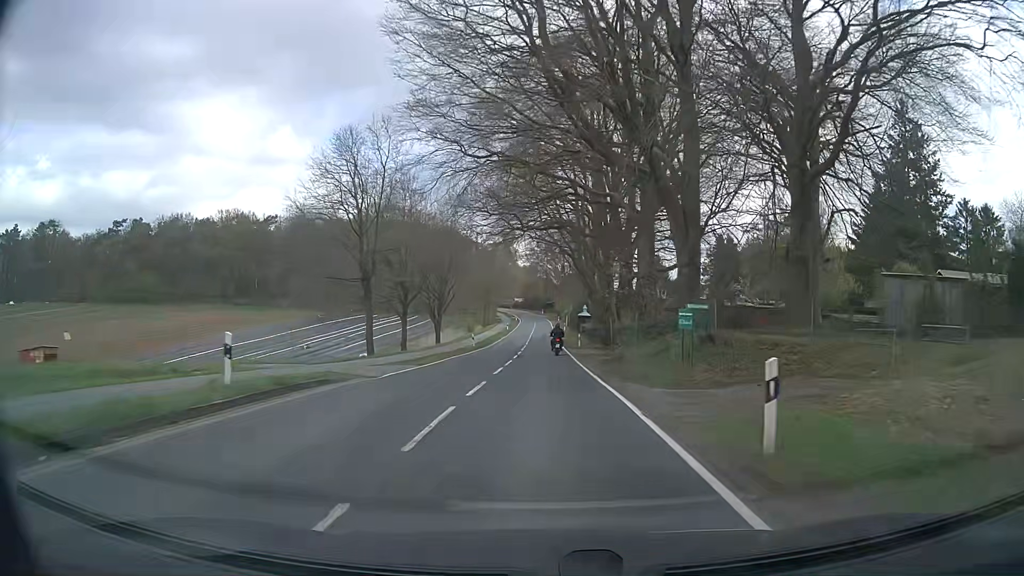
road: secondary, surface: asphalt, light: Day
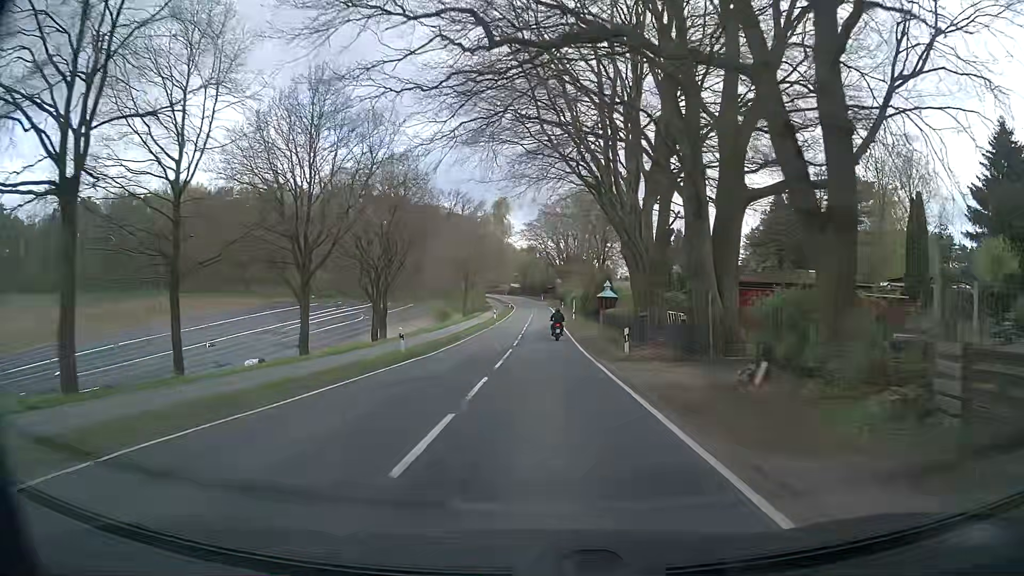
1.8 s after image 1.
(+0.1, +26.5) m; 0°
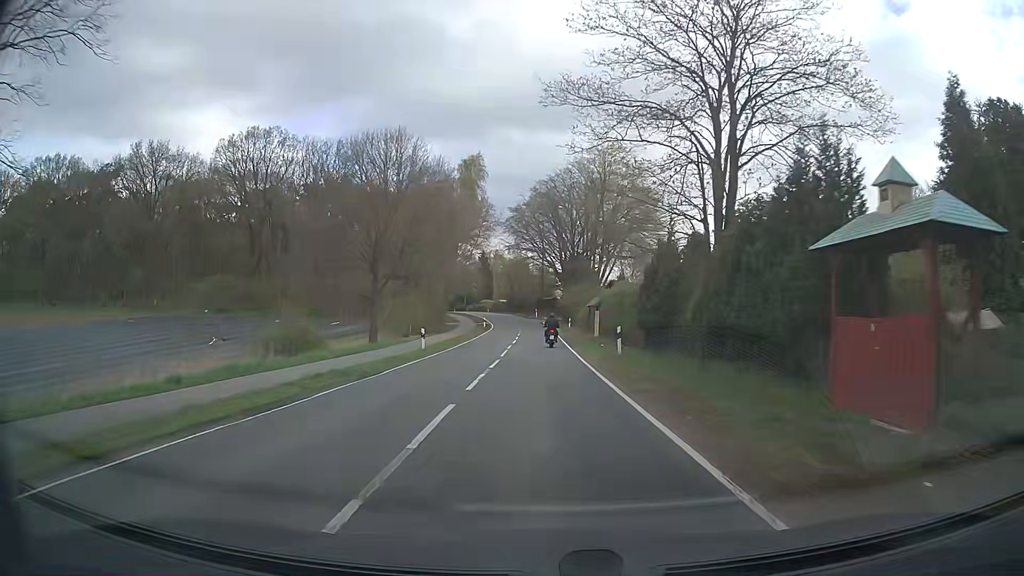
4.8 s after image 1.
(+0.4, +42.6) m; +1°
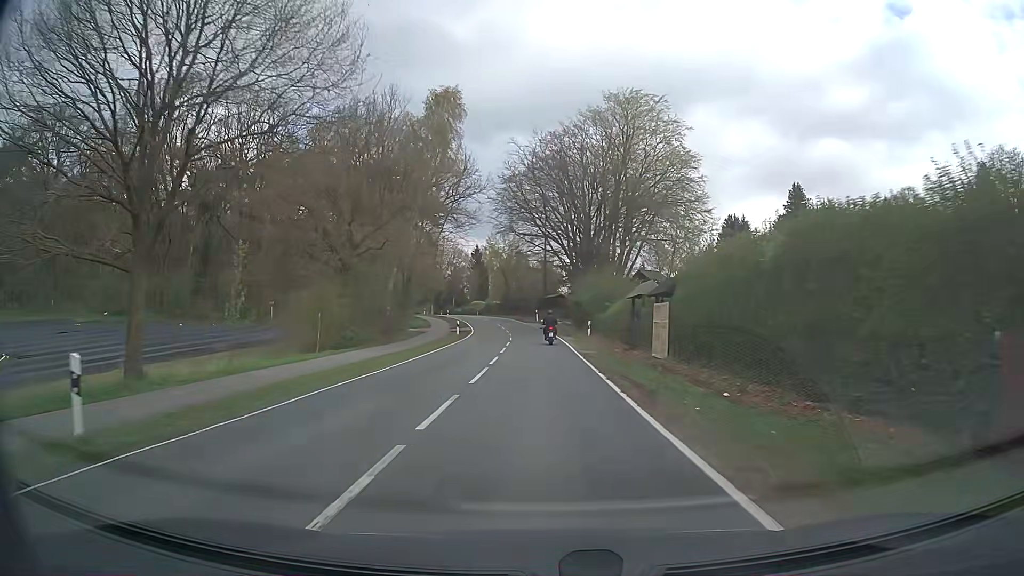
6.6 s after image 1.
(0.0, +24.3) m; 0°
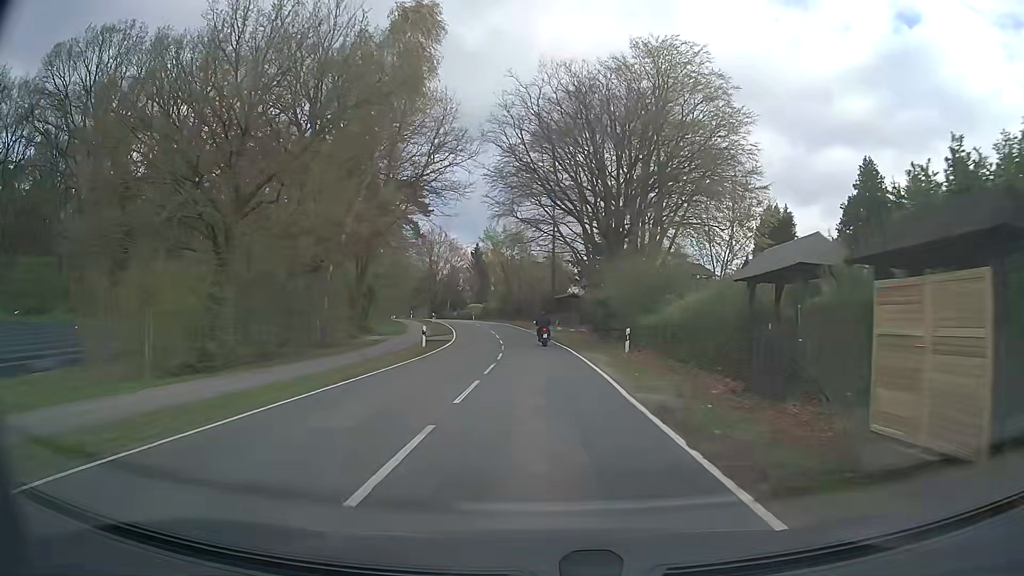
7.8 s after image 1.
(-0.1, +15.9) m; -1°
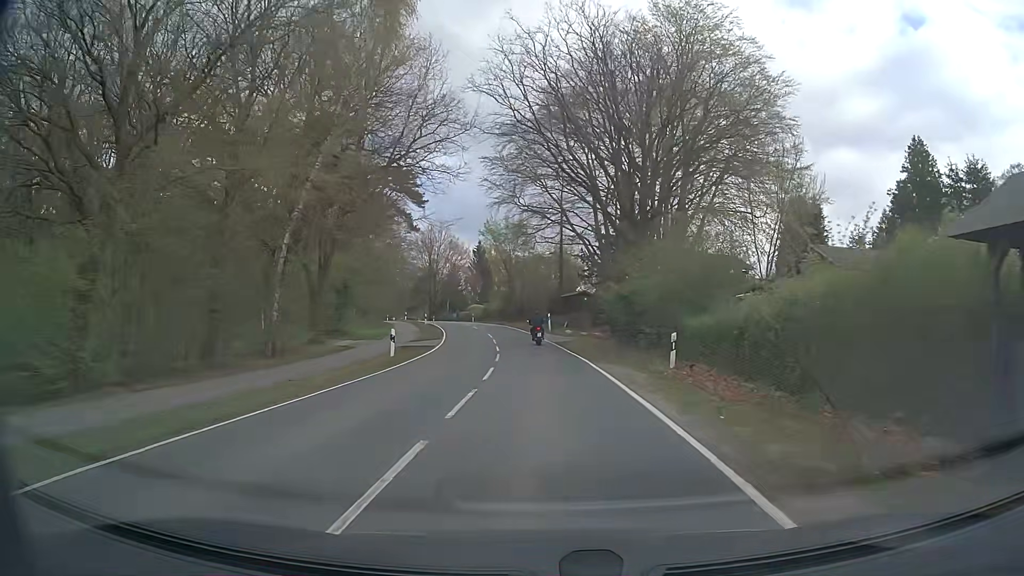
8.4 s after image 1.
(0.0, +7.8) m; -1°
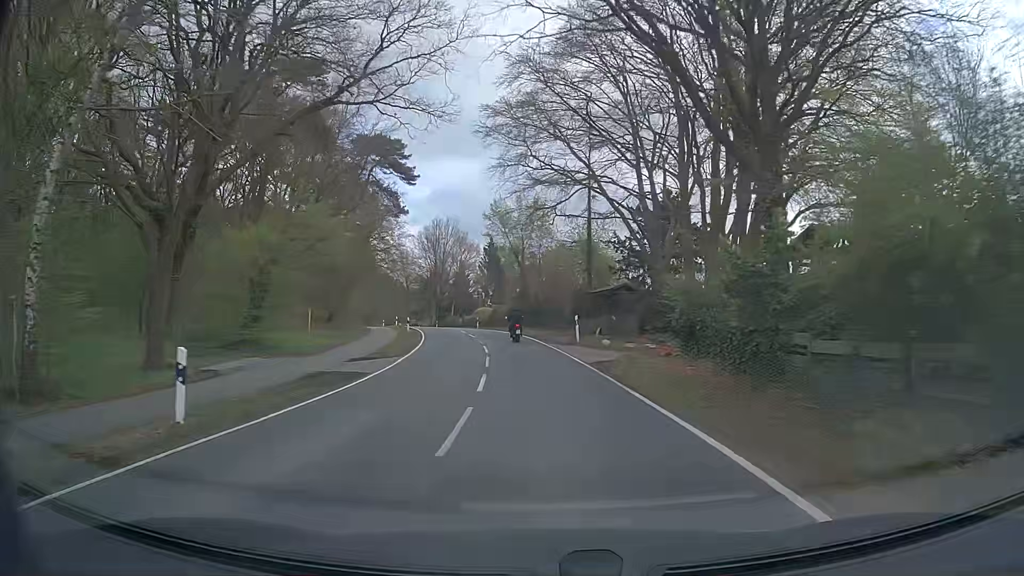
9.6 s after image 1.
(-0.1, +15.5) m; -1°
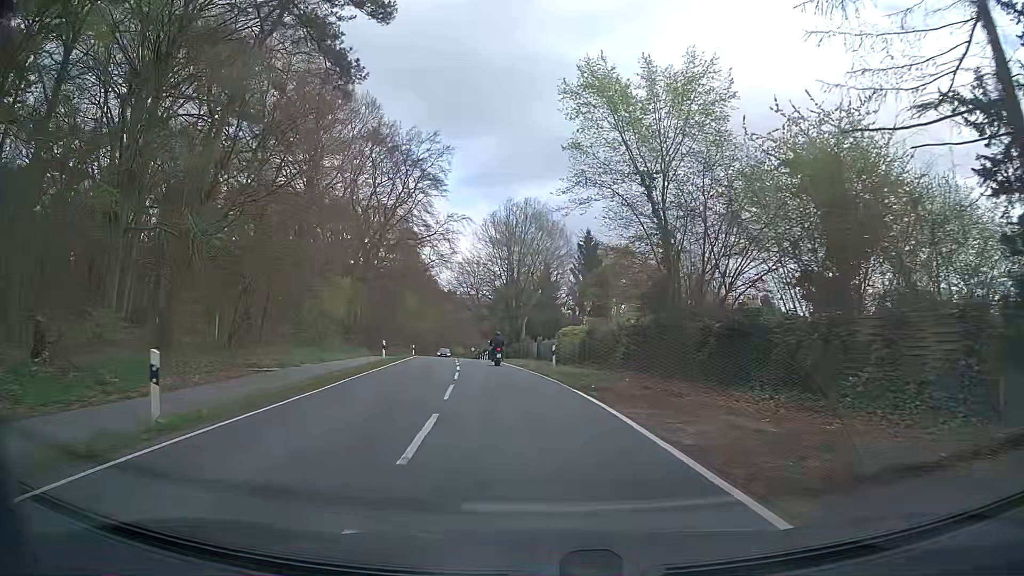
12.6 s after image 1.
(-2.5, +37.7) m; -8°
(0, +10) (-1, +20) (-2, +30) (-3, +40) (-4, +50) (-6, +60) (-7, +70) (-9, +79) (-10, +89) (-12, +99) m
